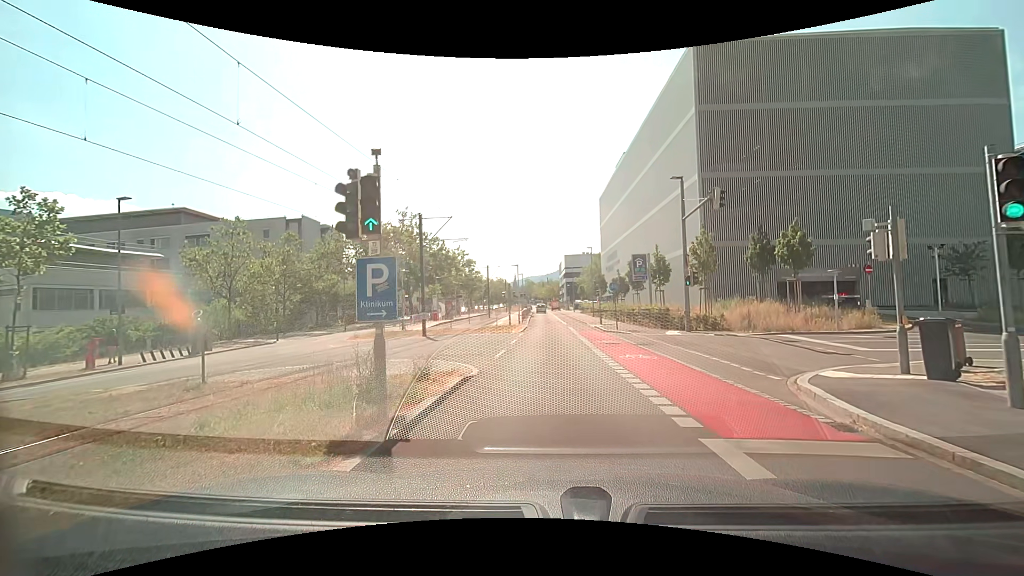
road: secondary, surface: asphalt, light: Day
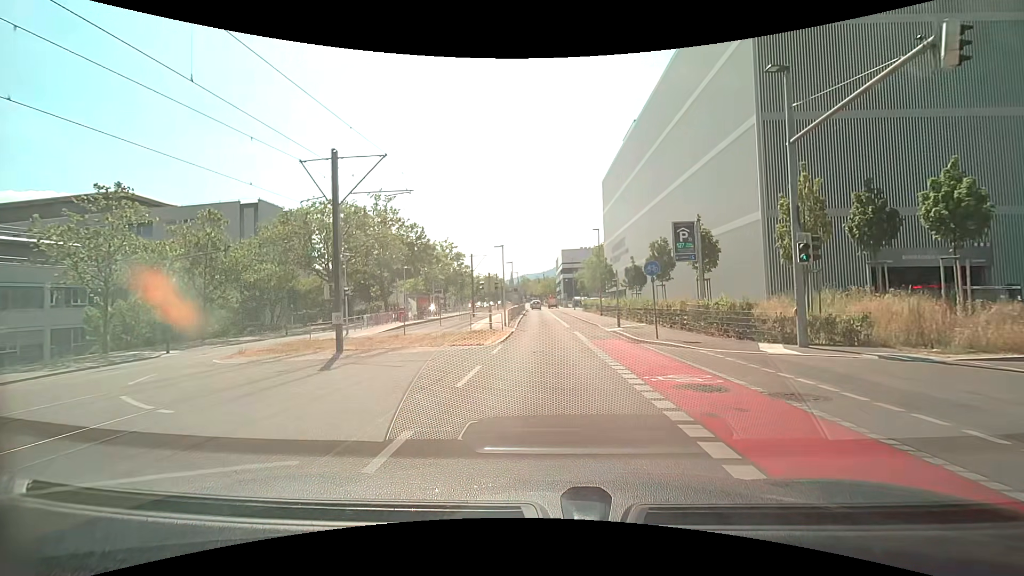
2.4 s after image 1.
(+0.3, +12.3) m; +1°
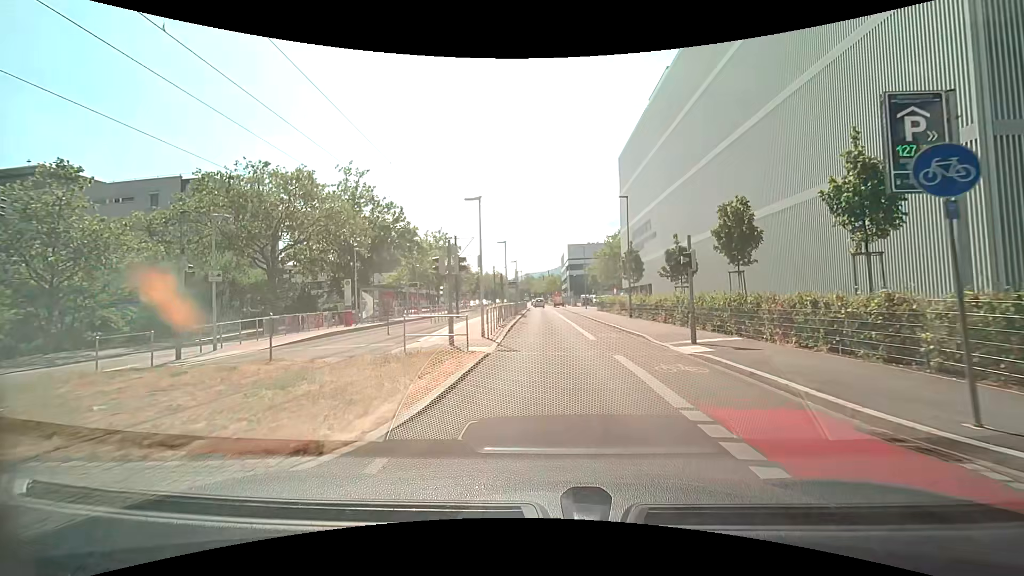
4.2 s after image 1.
(-0.1, +13.7) m; 0°
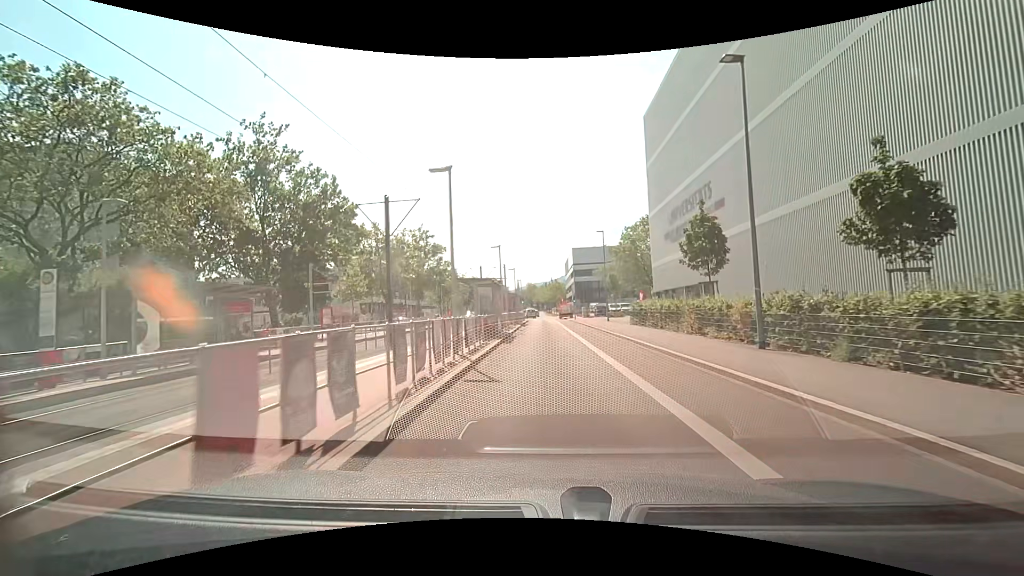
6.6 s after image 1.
(+0.1, +19.9) m; 0°
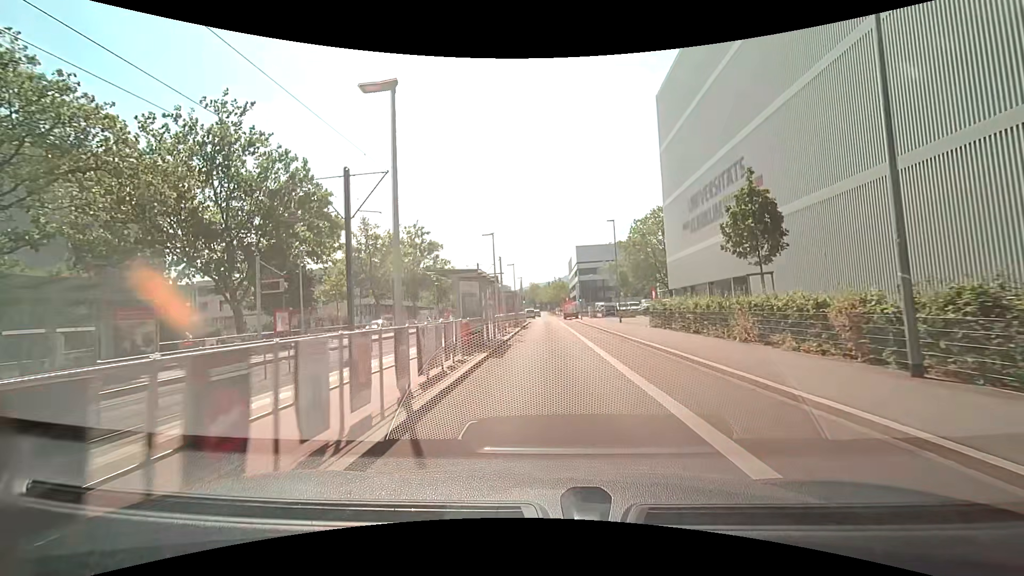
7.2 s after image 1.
(0.0, +5.4) m; 0°
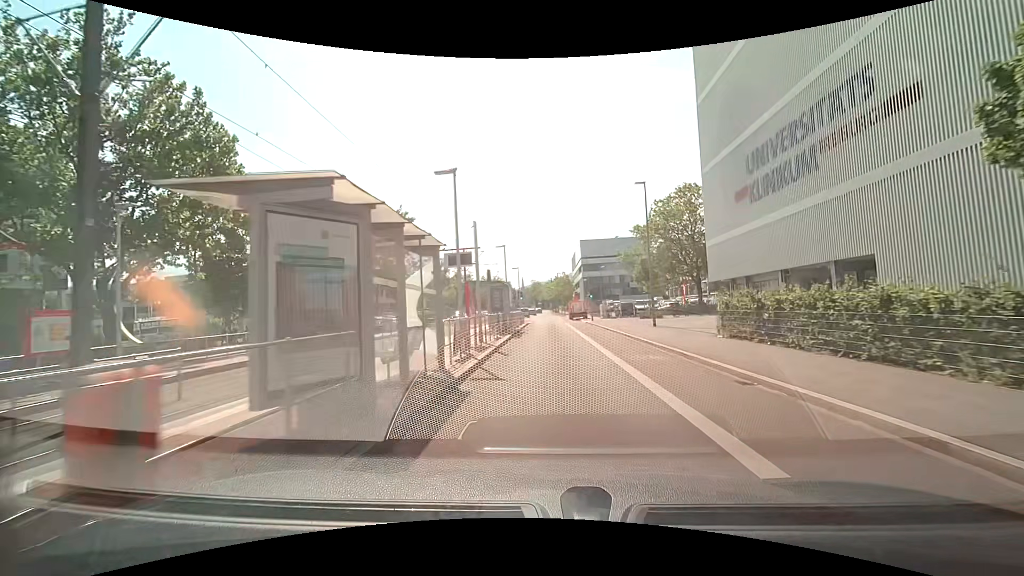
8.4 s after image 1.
(-0.1, +11.6) m; 0°
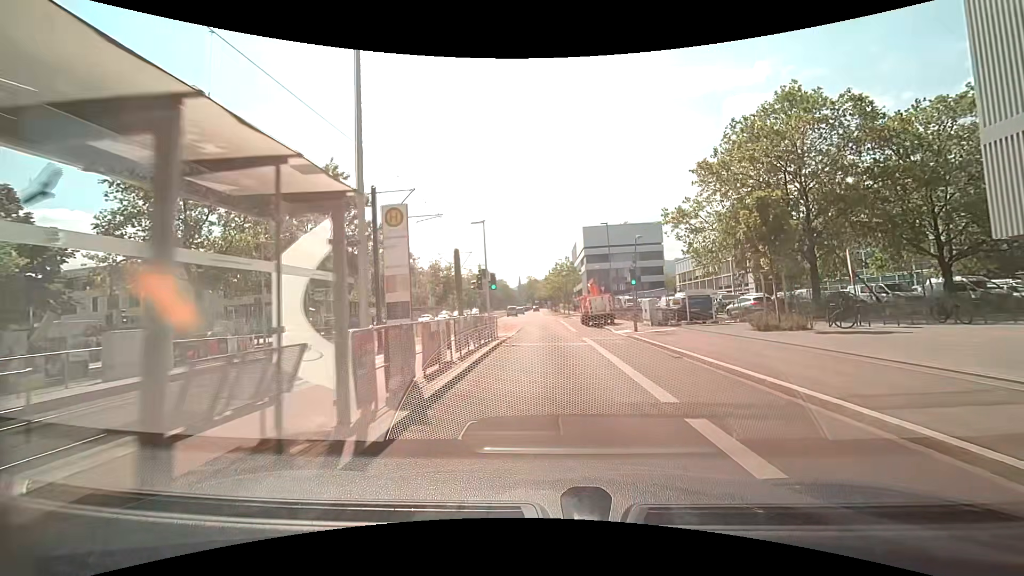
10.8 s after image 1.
(-0.2, +24.3) m; -1°
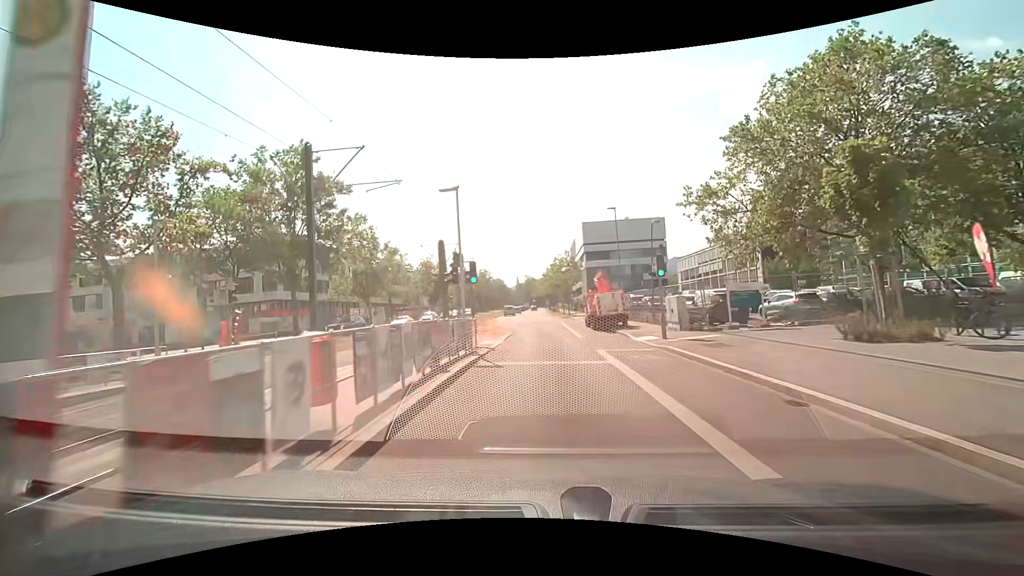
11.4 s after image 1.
(+0.1, +6.1) m; +1°
